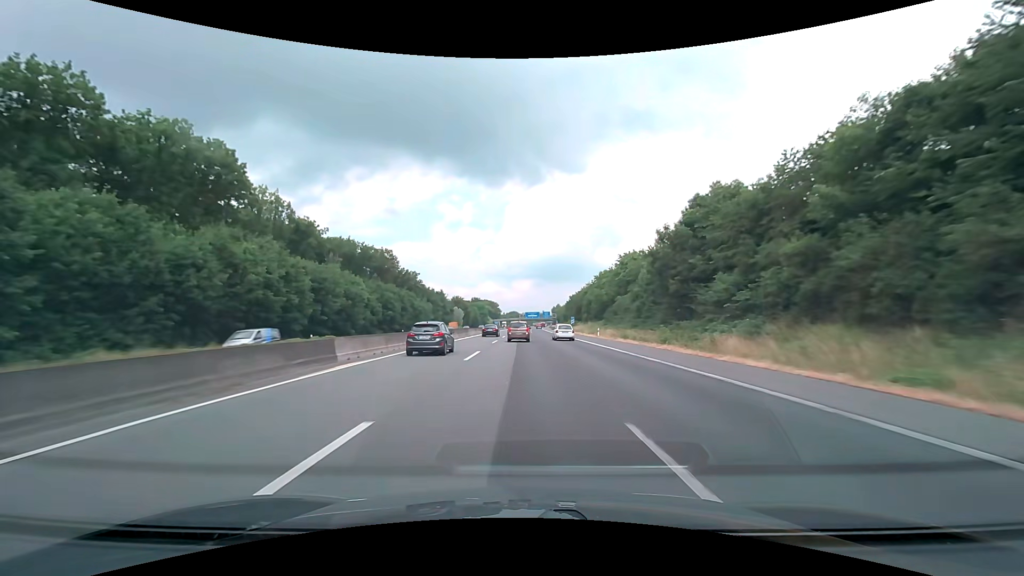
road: motorway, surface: asphalt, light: Day
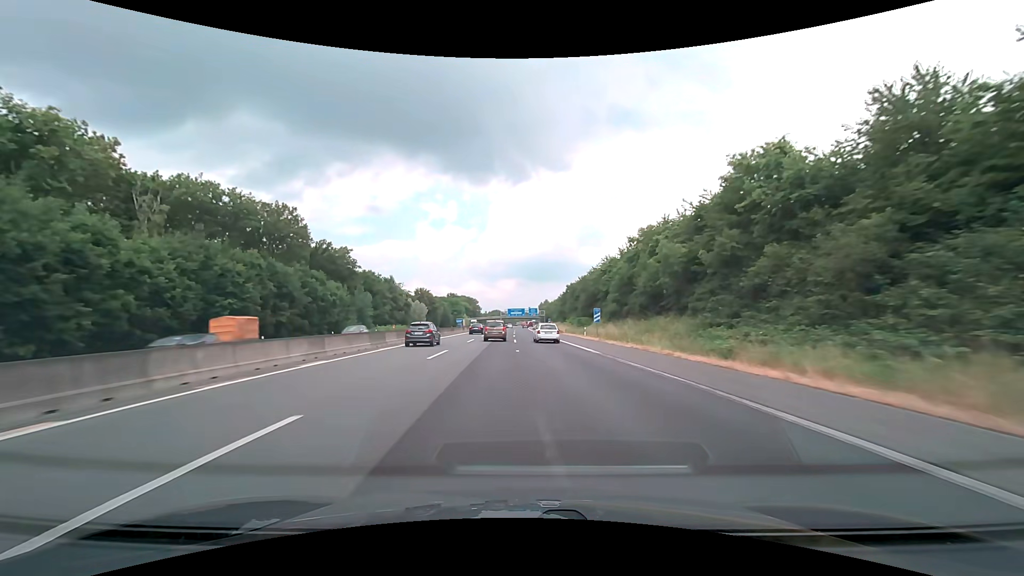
(+0.9, +53.1) m; +2°
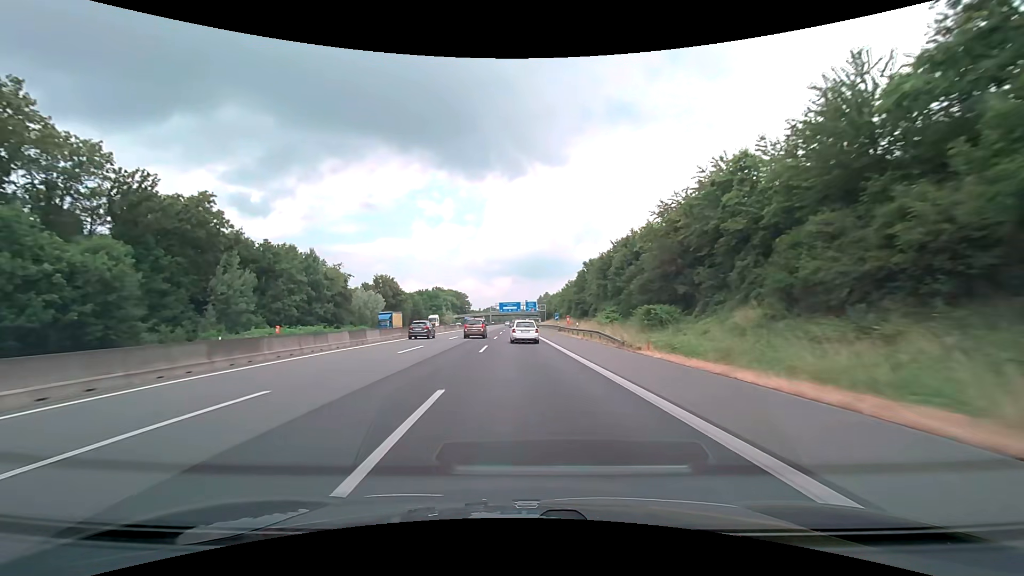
(+0.4, +50.7) m; 0°
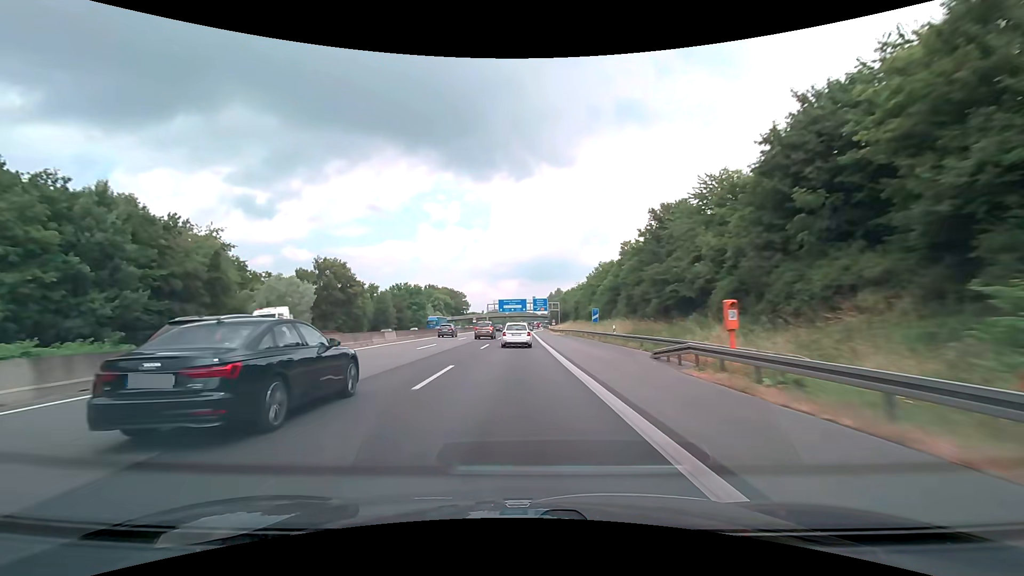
(-0.4, +47.5) m; -1°
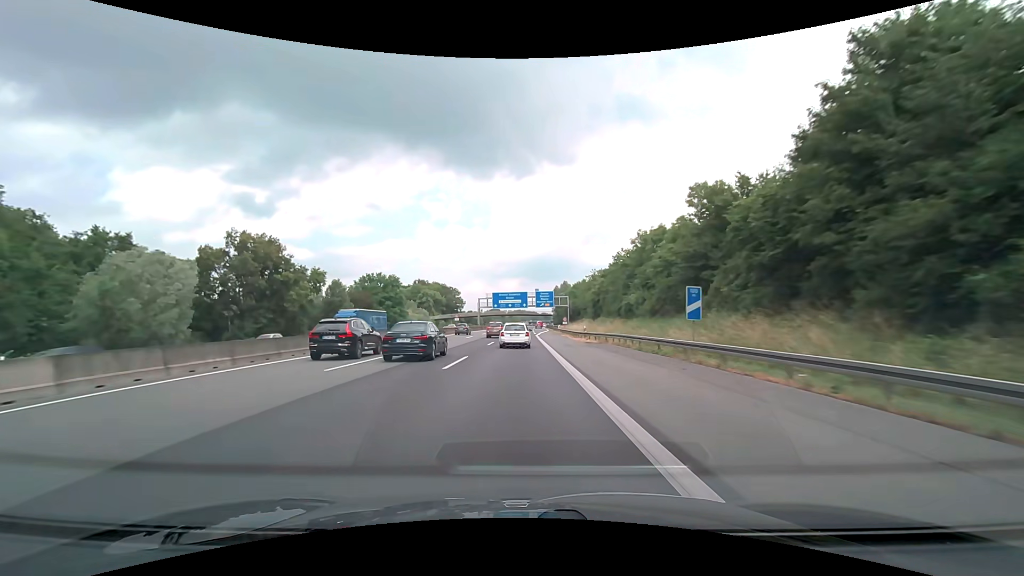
(0.0, +31.0) m; 0°
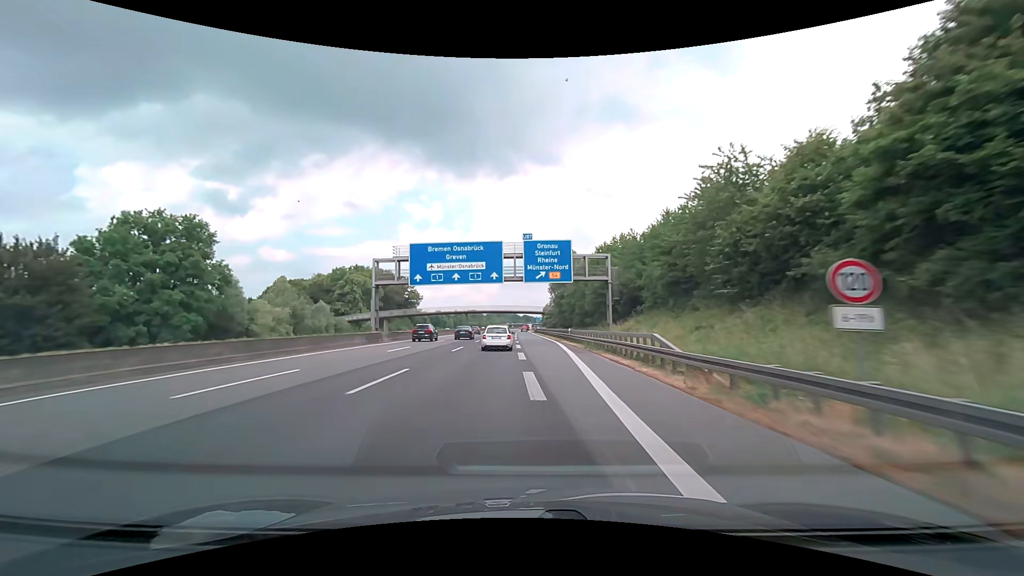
(+1.2, +76.7) m; +2°
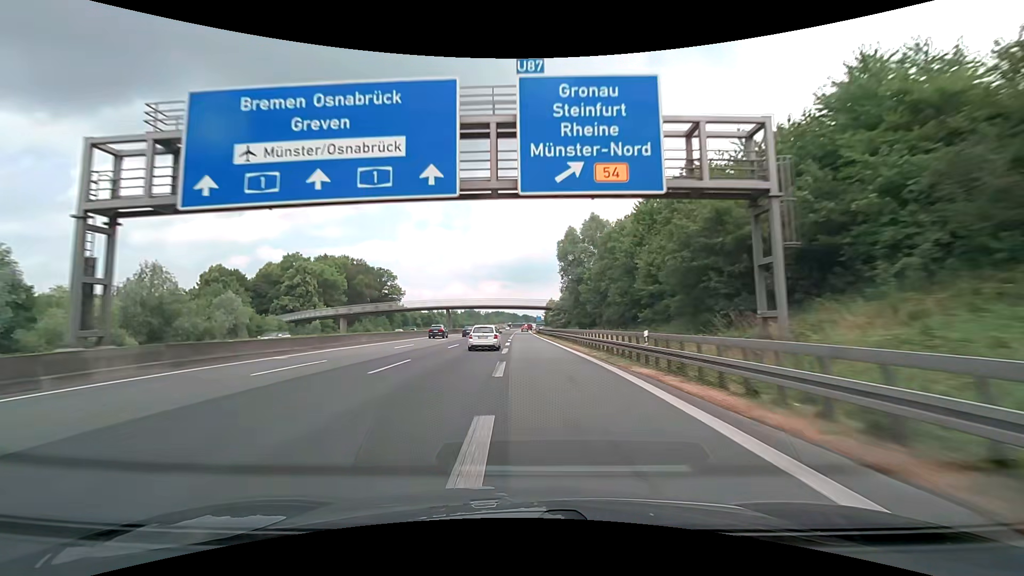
(+0.1, +31.2) m; 0°
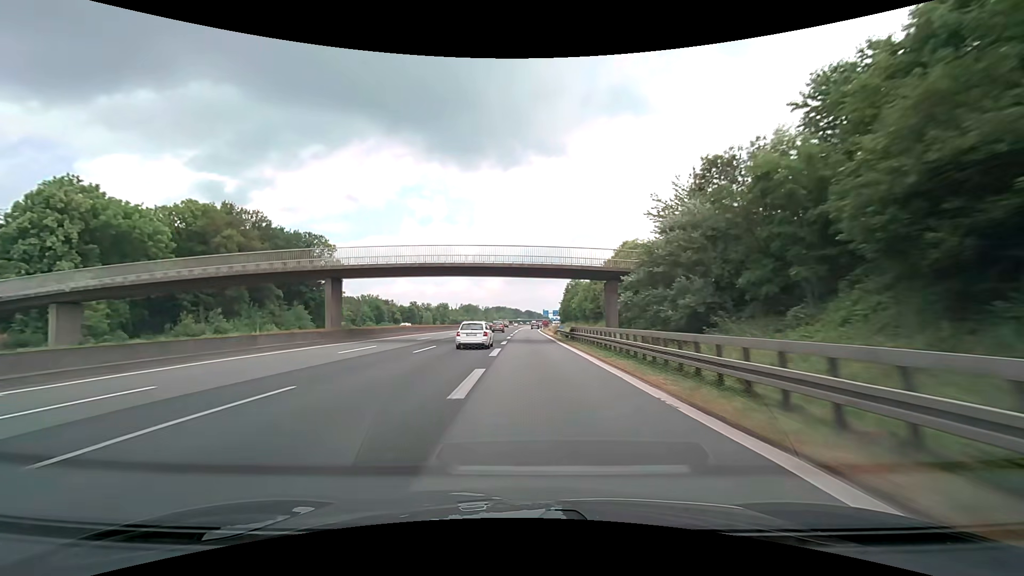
(-0.6, +63.3) m; 0°
(0, +10) (0, +20) (0, +30) (0, +40) (0, +50) (0, +60) (0, +70) (0, +80) (+1, +90) (+1, +100) m
